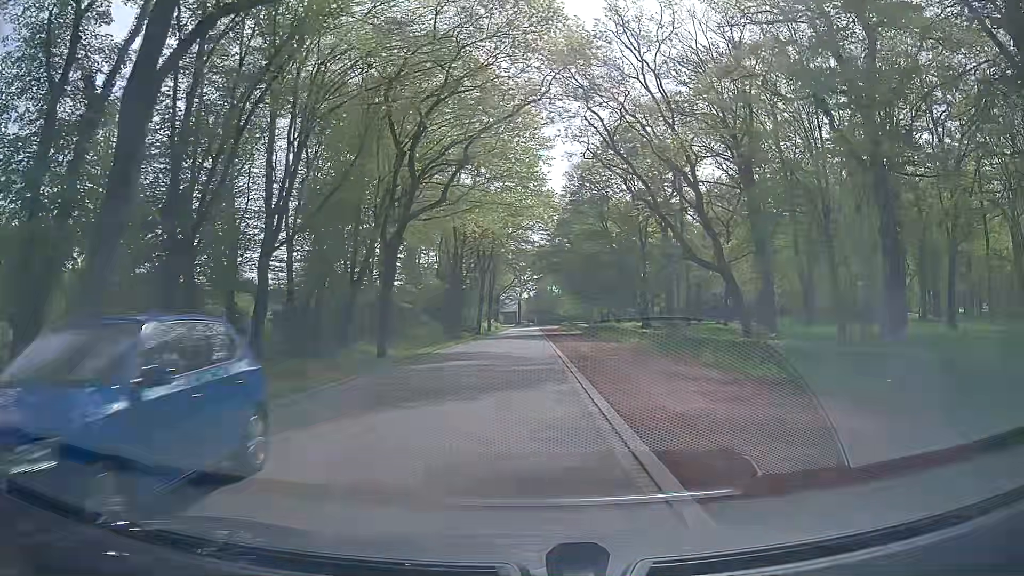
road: unclassified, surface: asphalt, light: Day
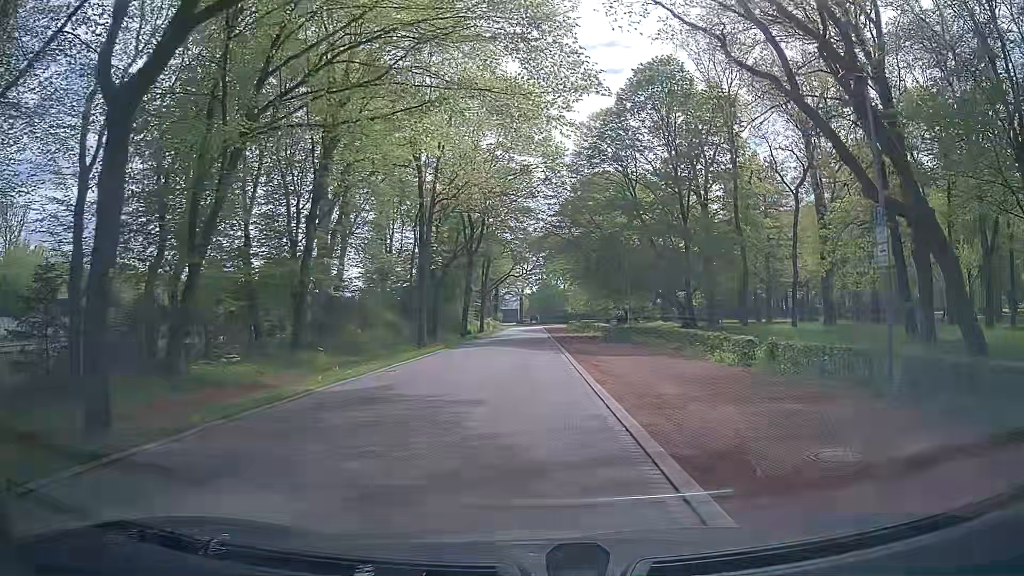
(-0.1, +18.1) m; 0°
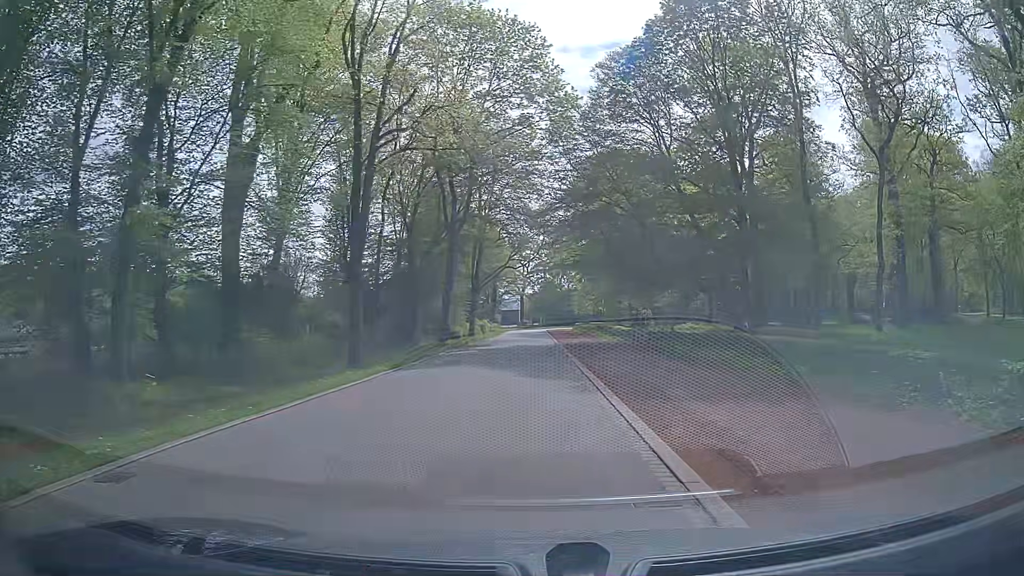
(-0.1, +13.5) m; -2°
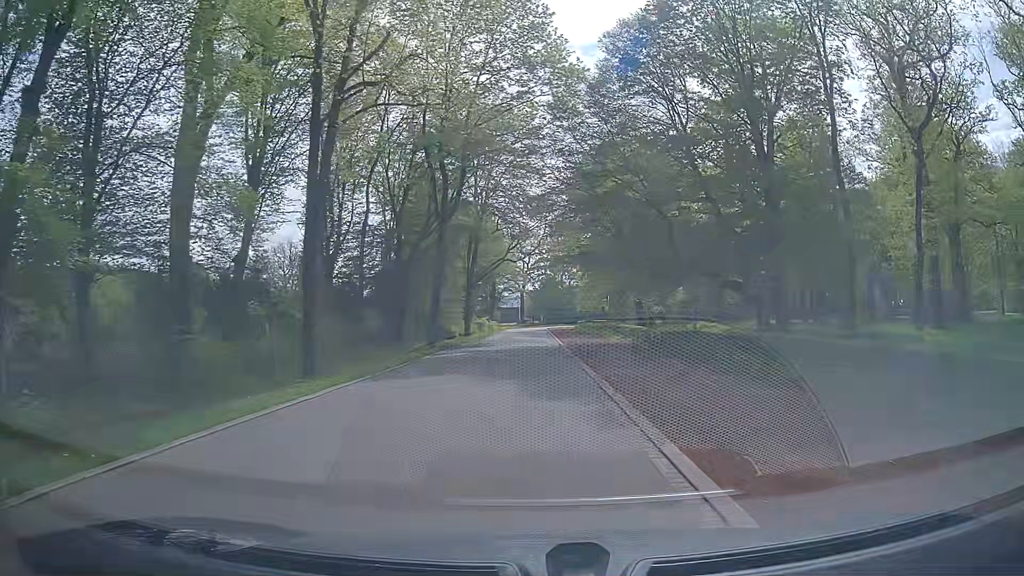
(+0.1, +4.5) m; +2°
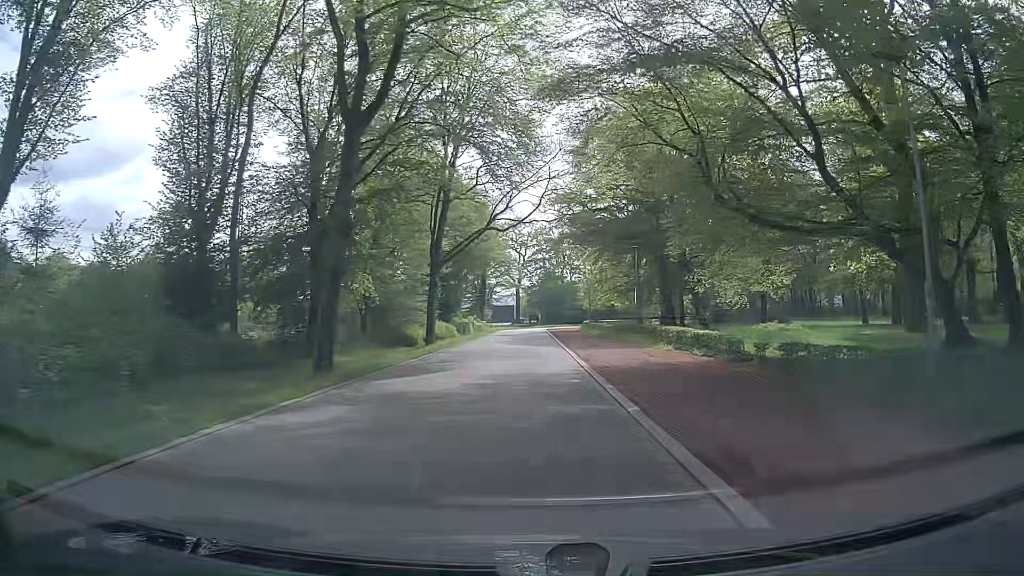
(-0.1, +18.1) m; -1°
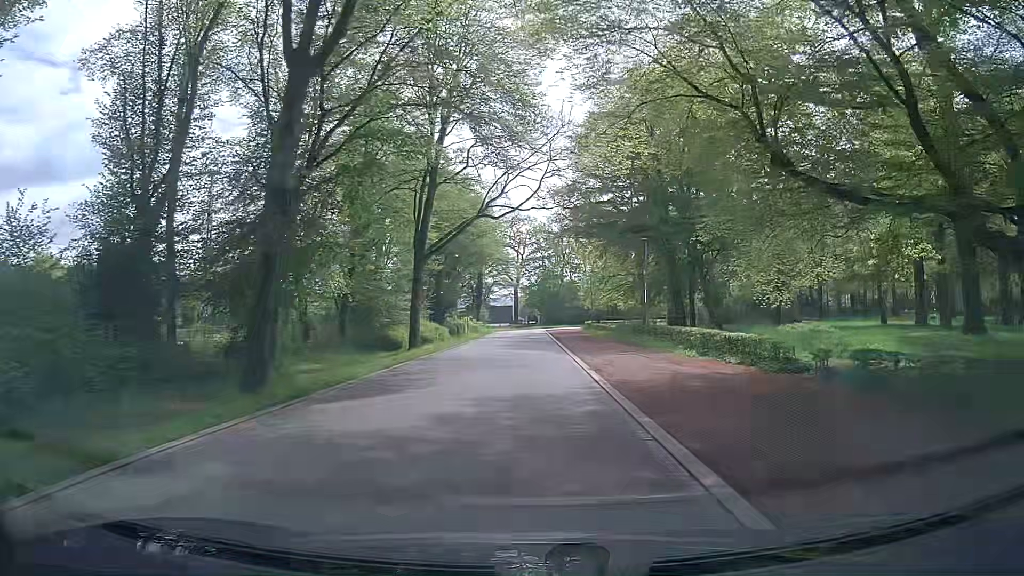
(+0.1, +4.5) m; +2°
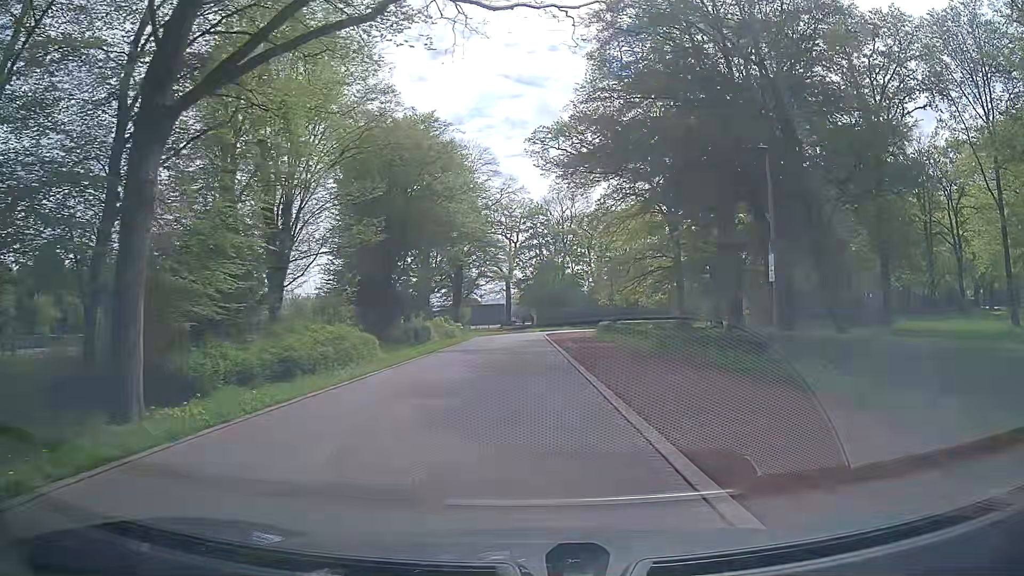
(0.0, +22.5) m; -1°
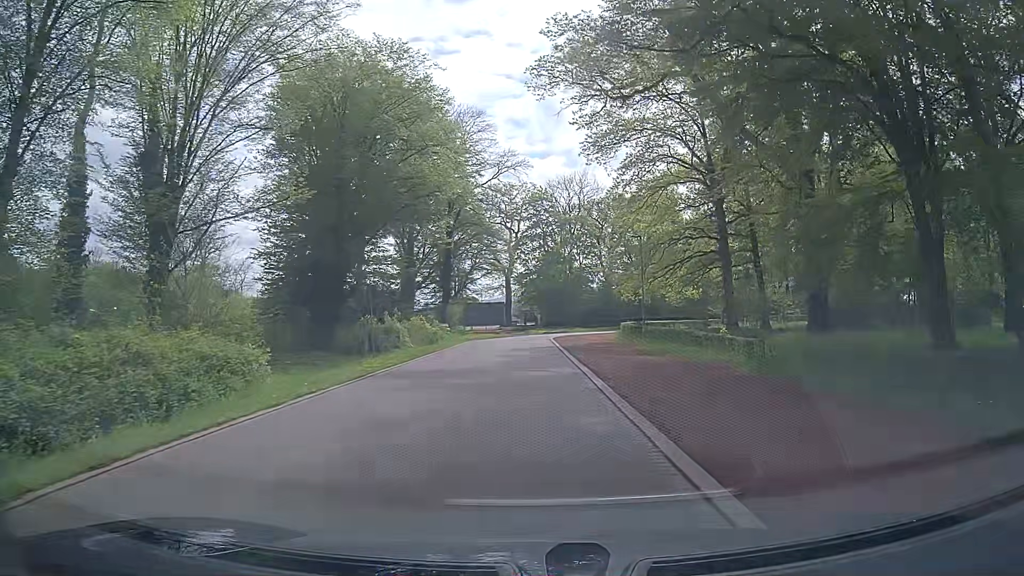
(+0.2, +13.4) m; -1°
(0, +10) (0, +20) (0, +30) (+1, +40) (+1, +50) (+3, +60) (+9, +68) (+17, +74) (+26, +79) (+35, +82) m
